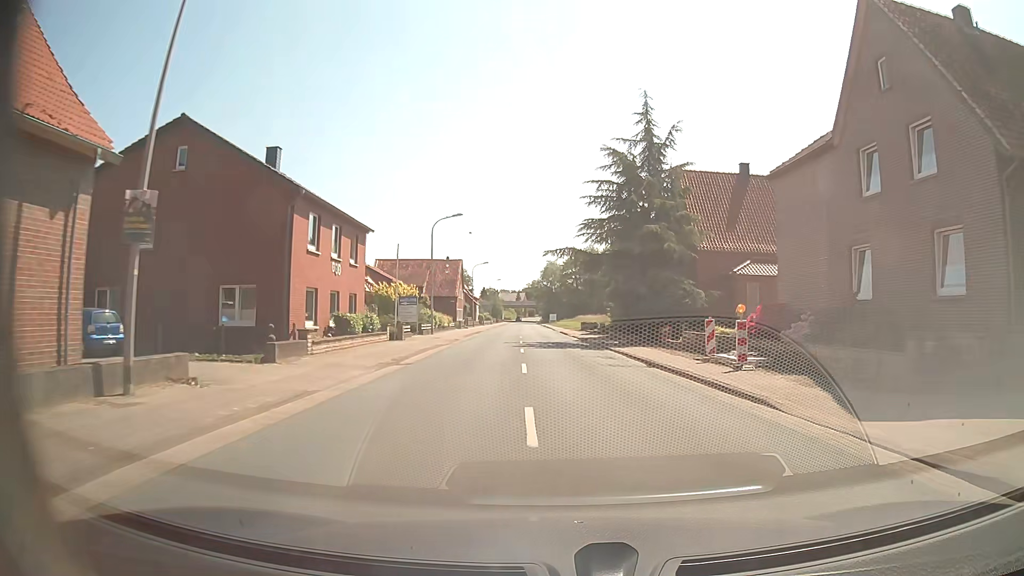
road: secondary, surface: asphalt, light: Day
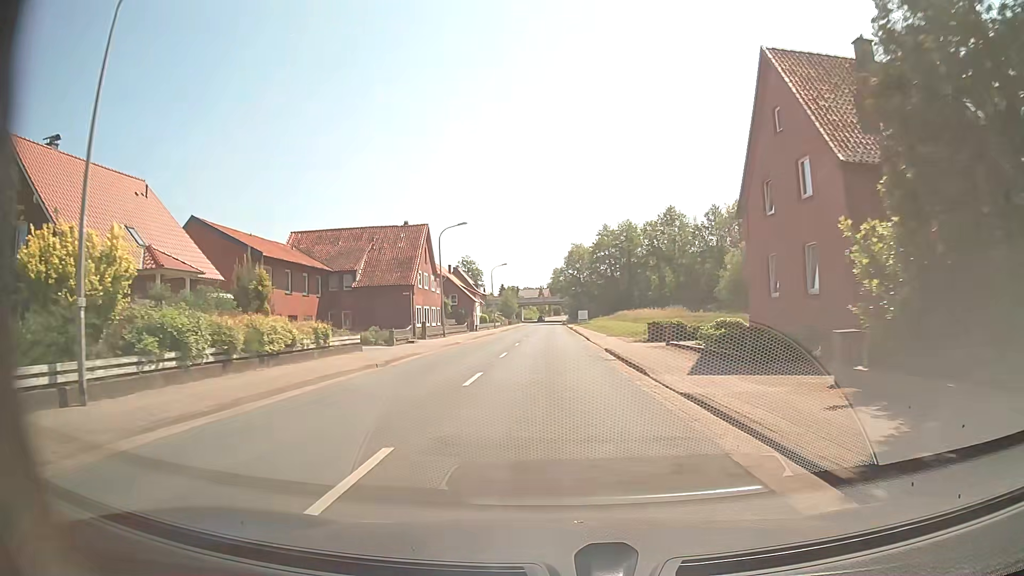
(-0.1, +39.4) m; -2°
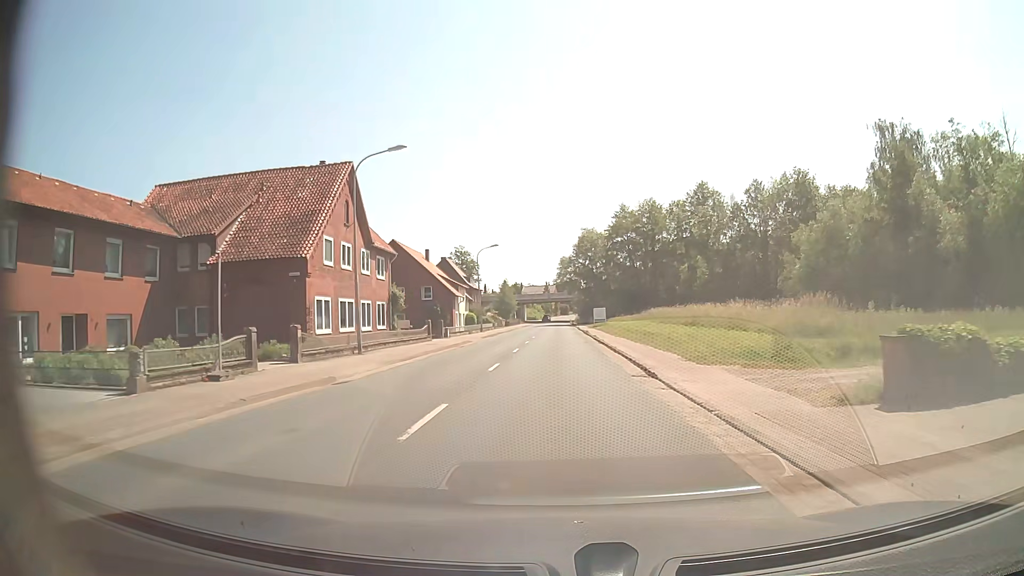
(-0.2, +23.8) m; -1°
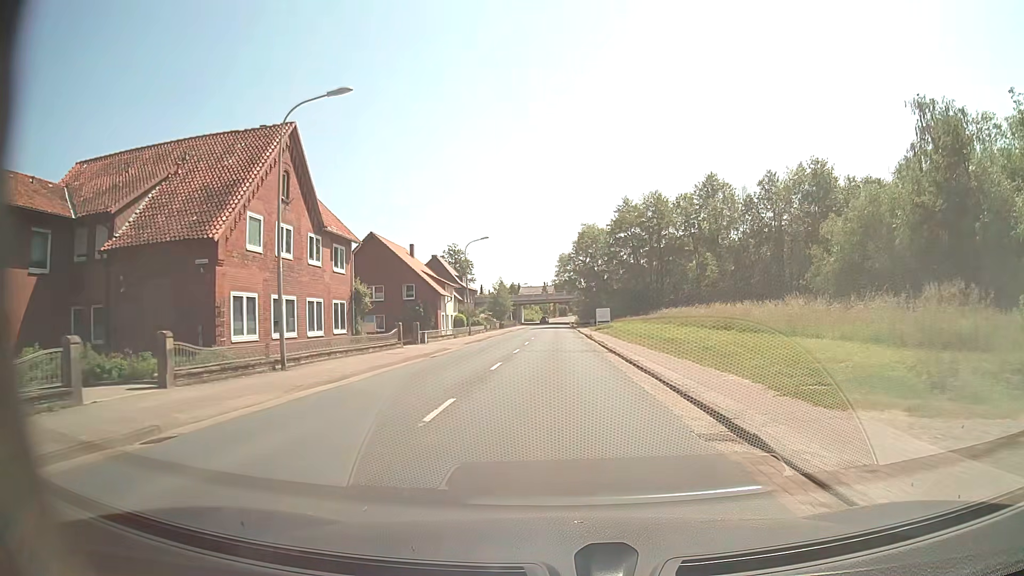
(0.0, +8.0) m; 0°
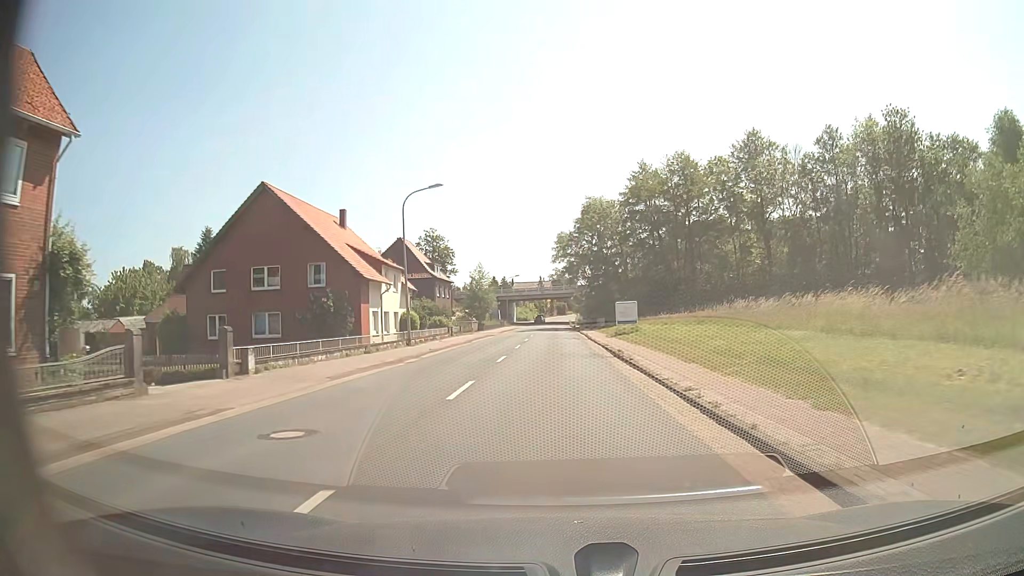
(0.0, +24.1) m; 0°
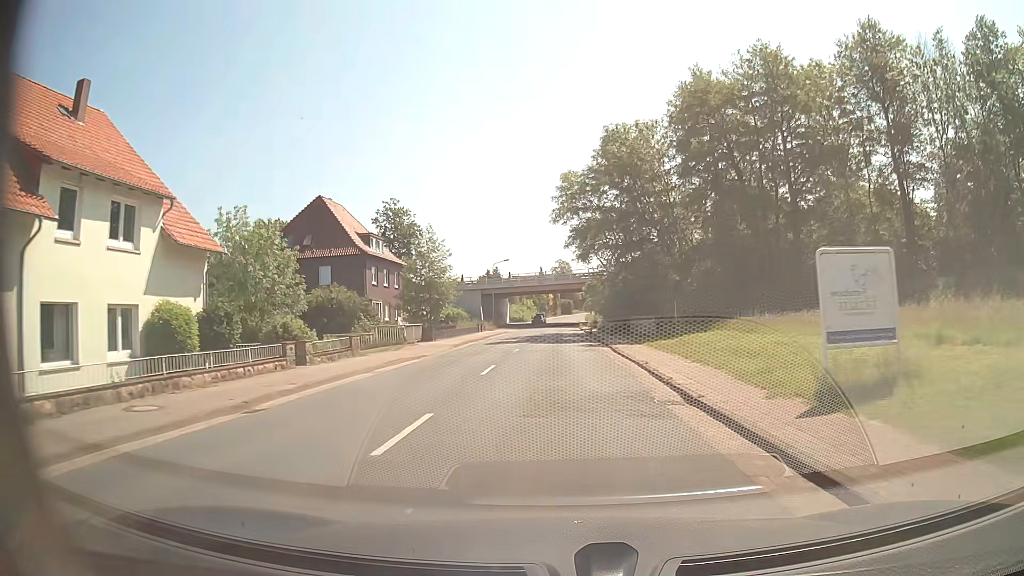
(-0.1, +32.3) m; -1°
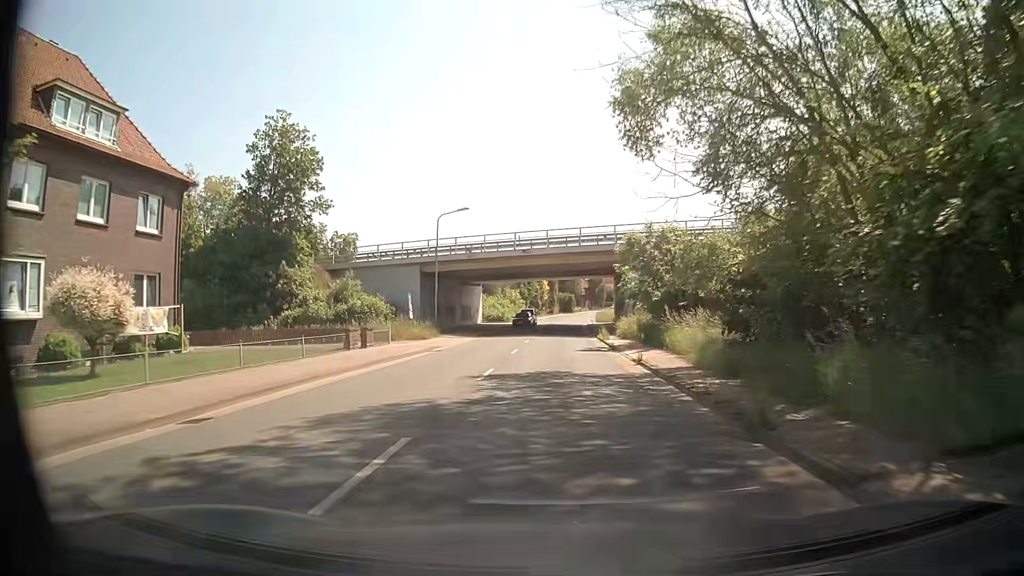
(0.0, +40.3) m; 0°
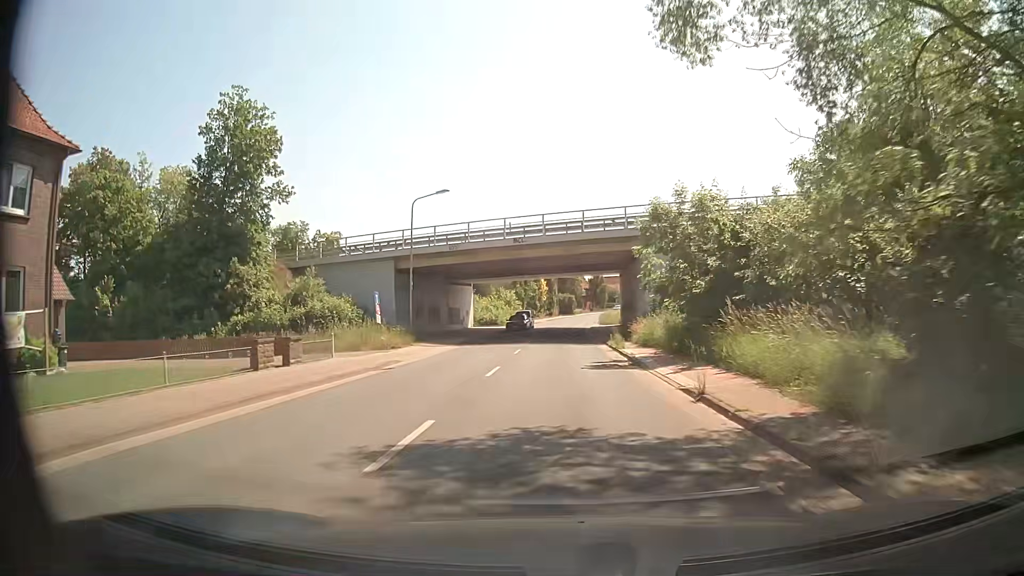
(0.0, +8.1) m; 0°
(0, +10) (0, +20) (0, +30) (+1, +40) (+1, +50) (+1, +60) (0, +70) (+1, +80) (+2, +90) (+4, +100) m
